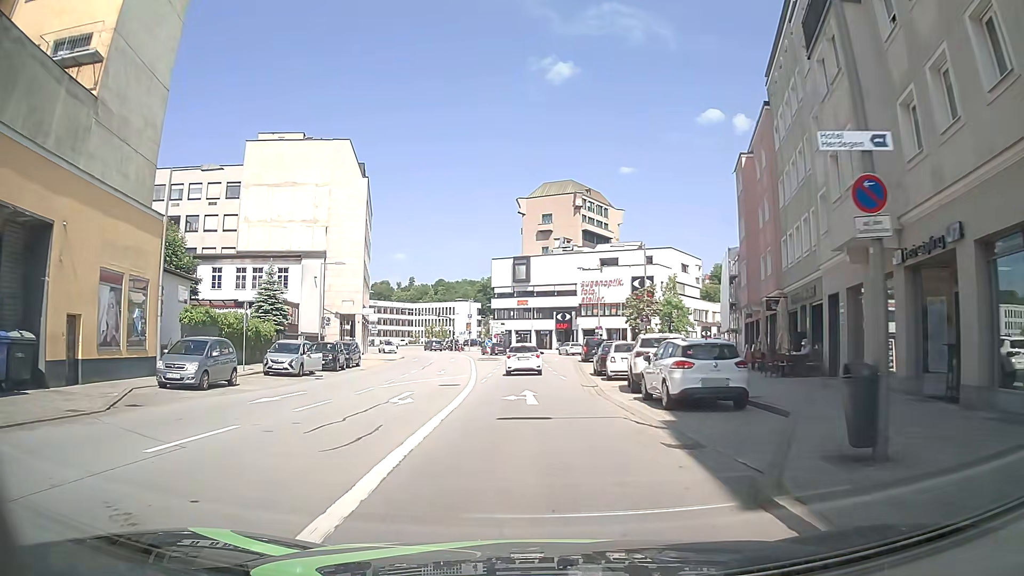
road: primary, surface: asphalt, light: Day
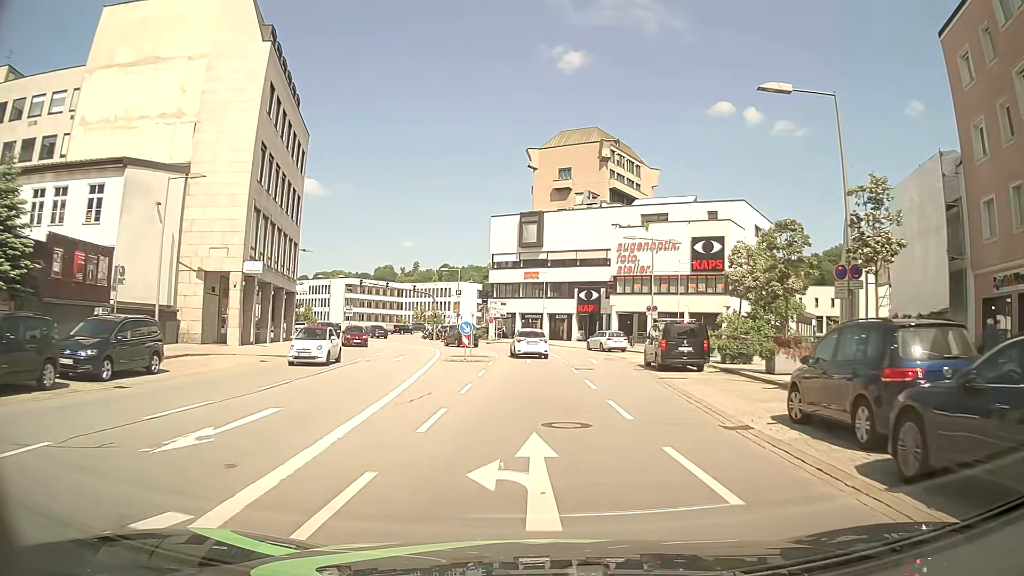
(-1.3, +28.0) m; -2°
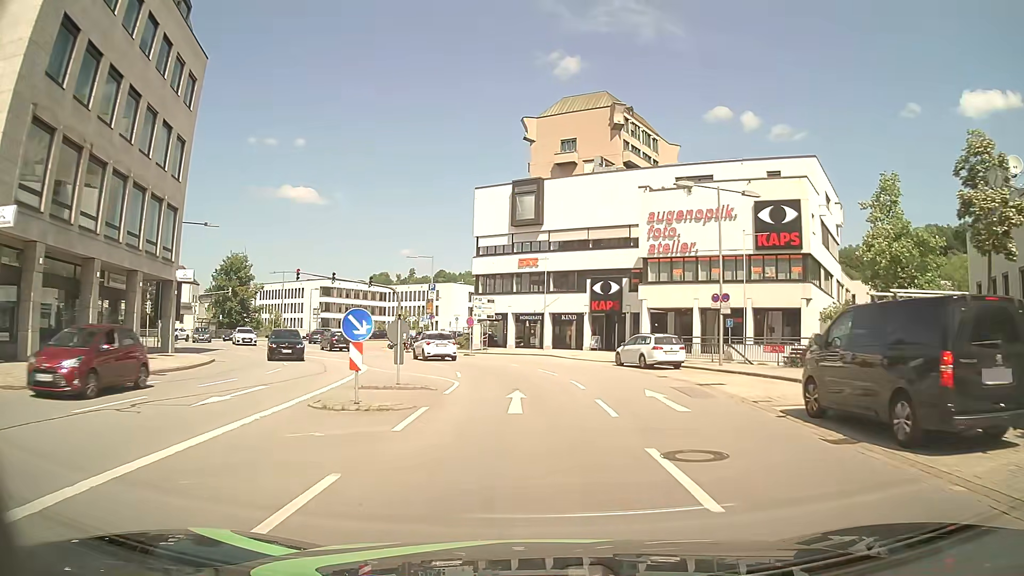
(+0.2, +18.3) m; +1°
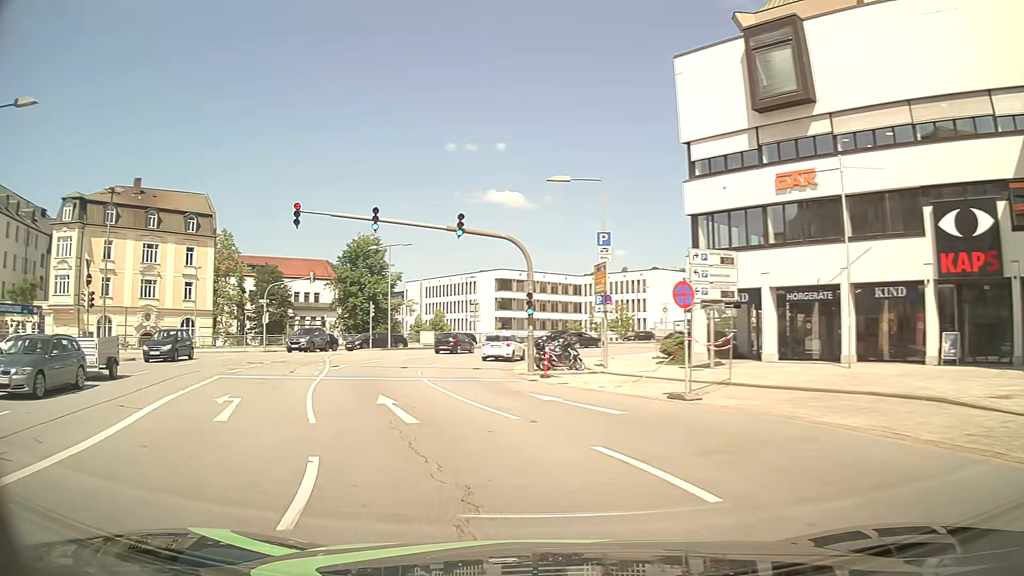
(-2.3, +28.7) m; -18°
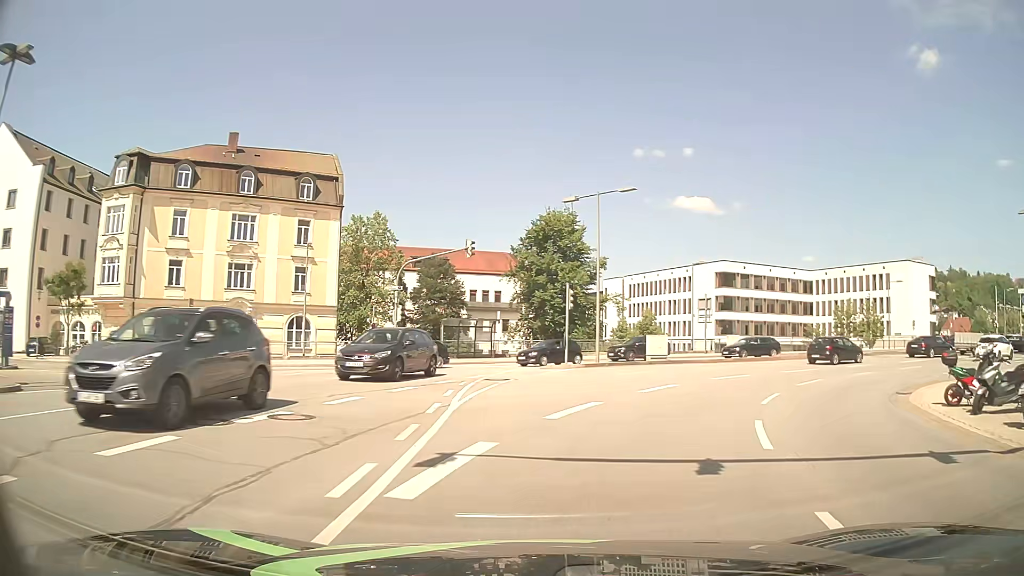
(-4.9, +19.9) m; -17°
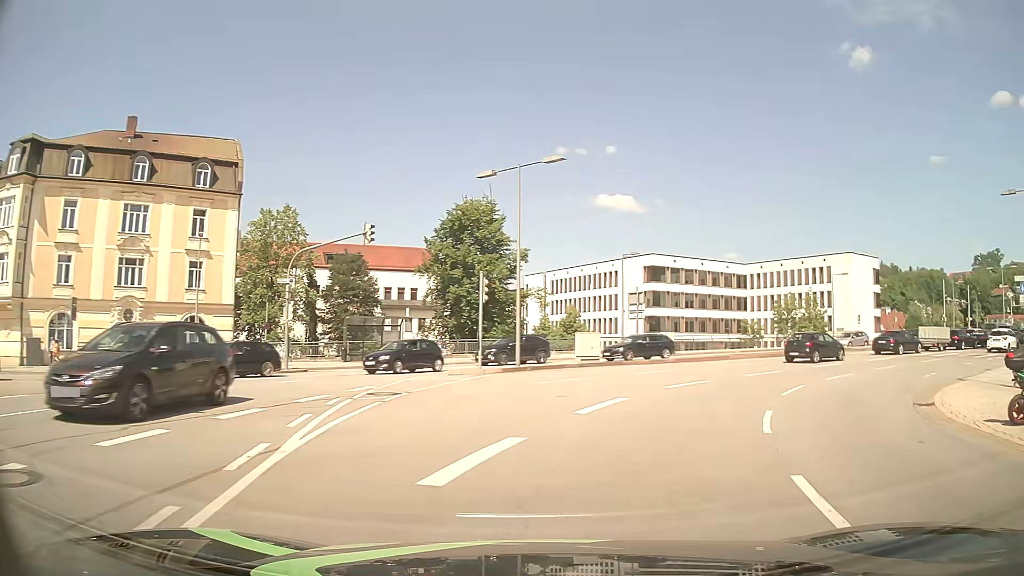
(+0.3, +4.9) m; +7°
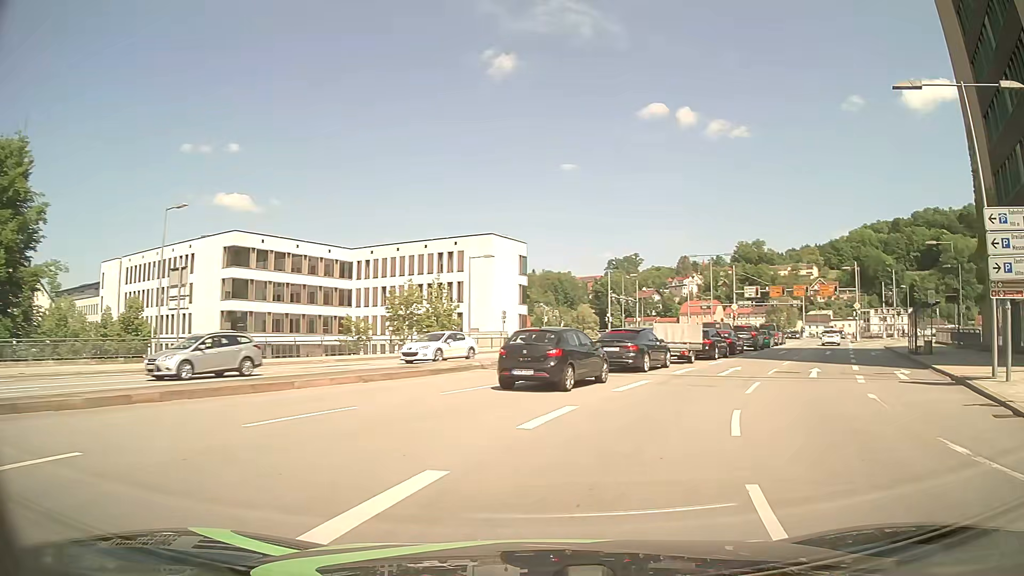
(+5.3, +18.4) m; +33°
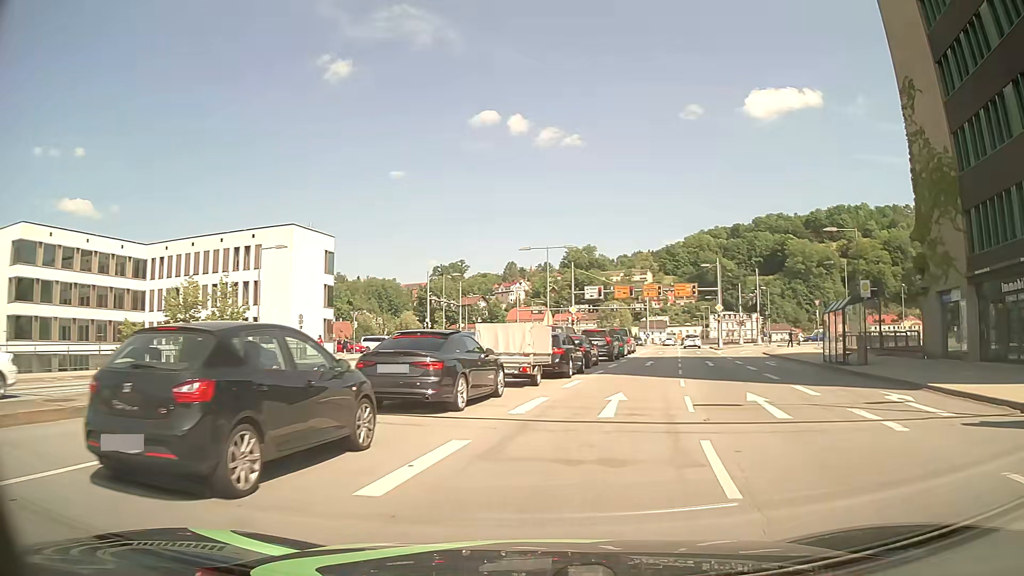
(+1.4, +9.9) m; +15°
(+1, +10) (+2, +20) (+4, +30) (+7, +39) (+9, +49) (+11, +59) (+13, +69) (+15, +79) (+17, +88) (+19, +98) m
